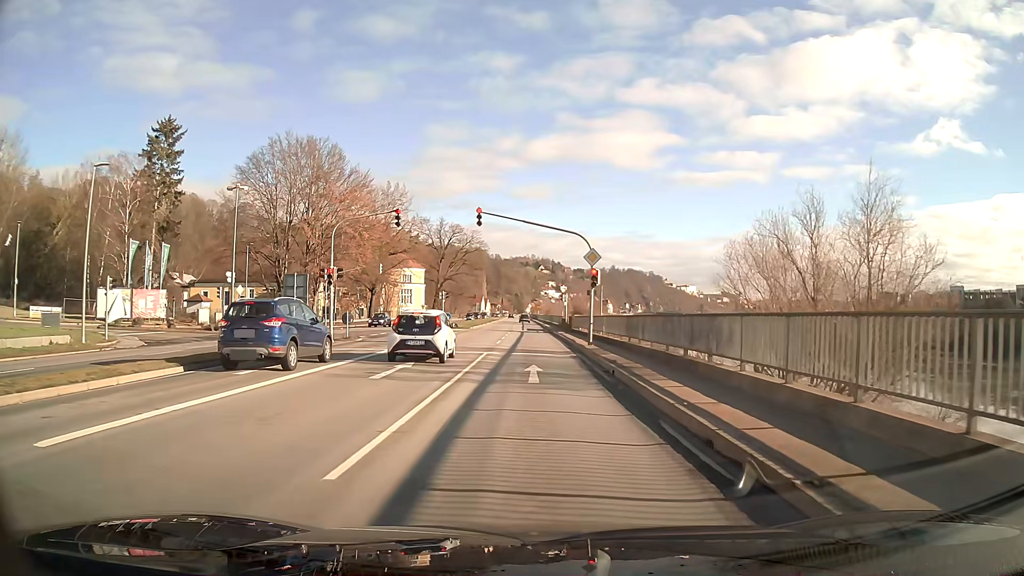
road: primary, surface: asphalt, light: Day
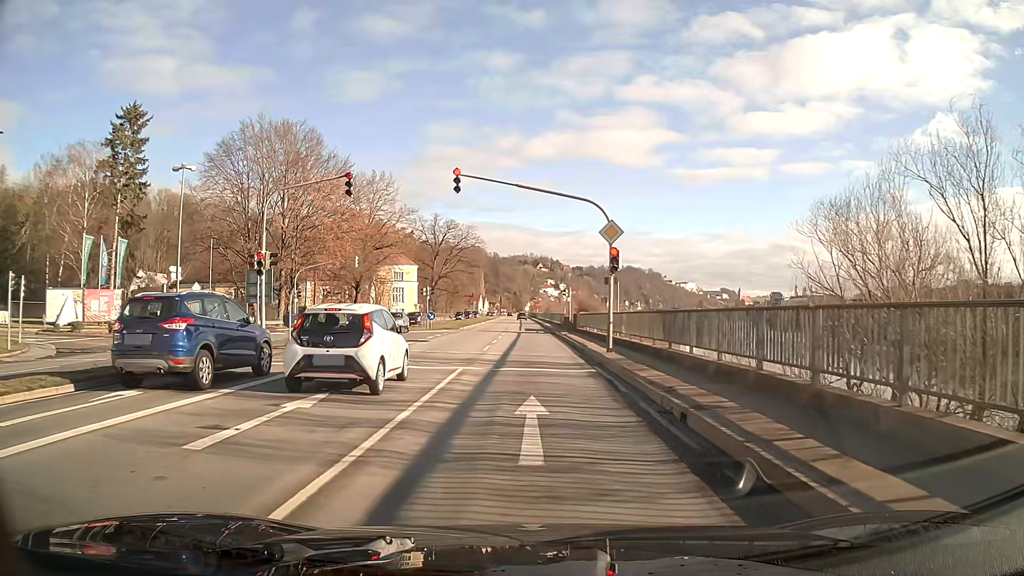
(0.0, +7.6) m; 0°
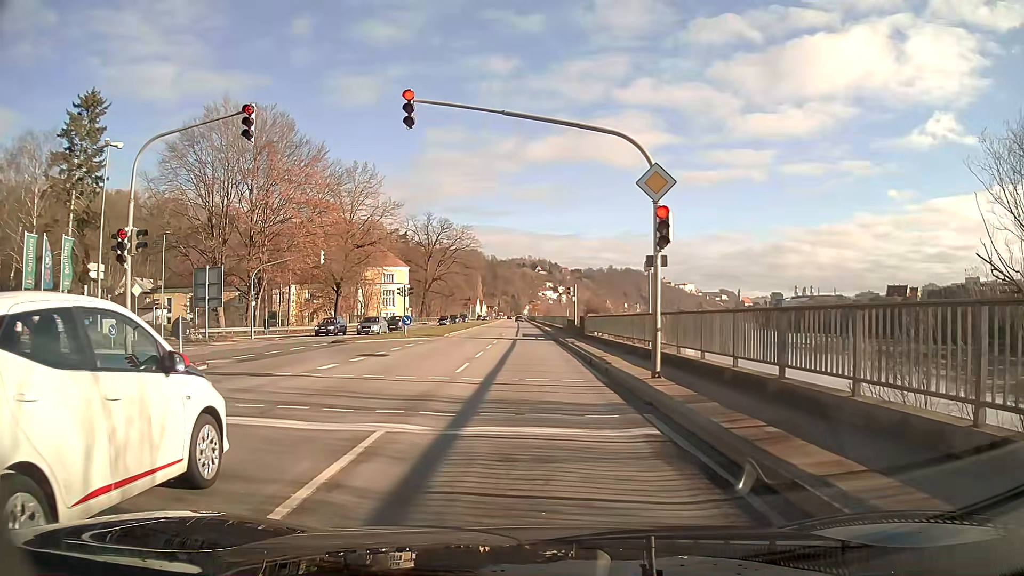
(0.0, +8.0) m; 0°
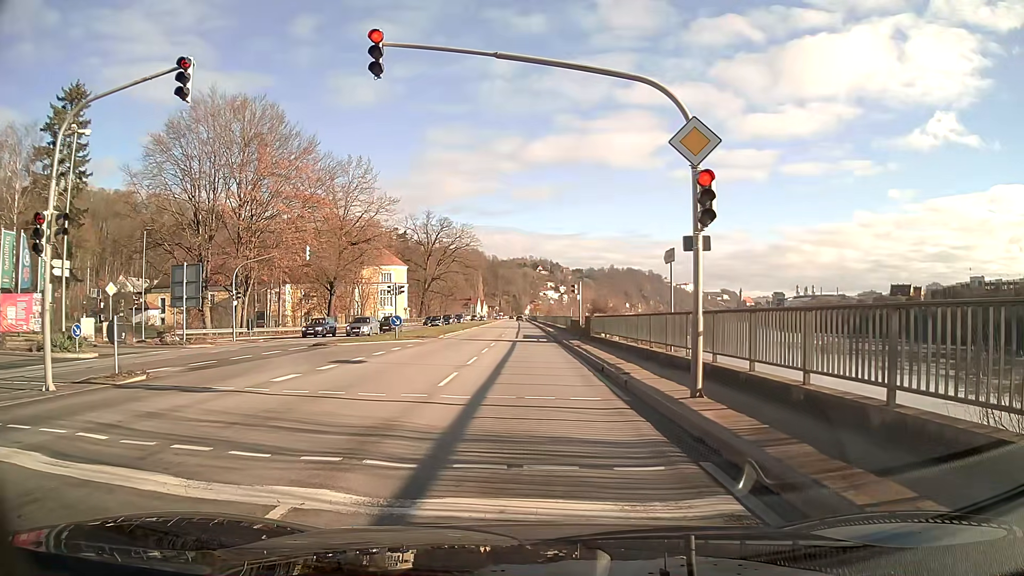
(0.0, +2.9) m; 0°
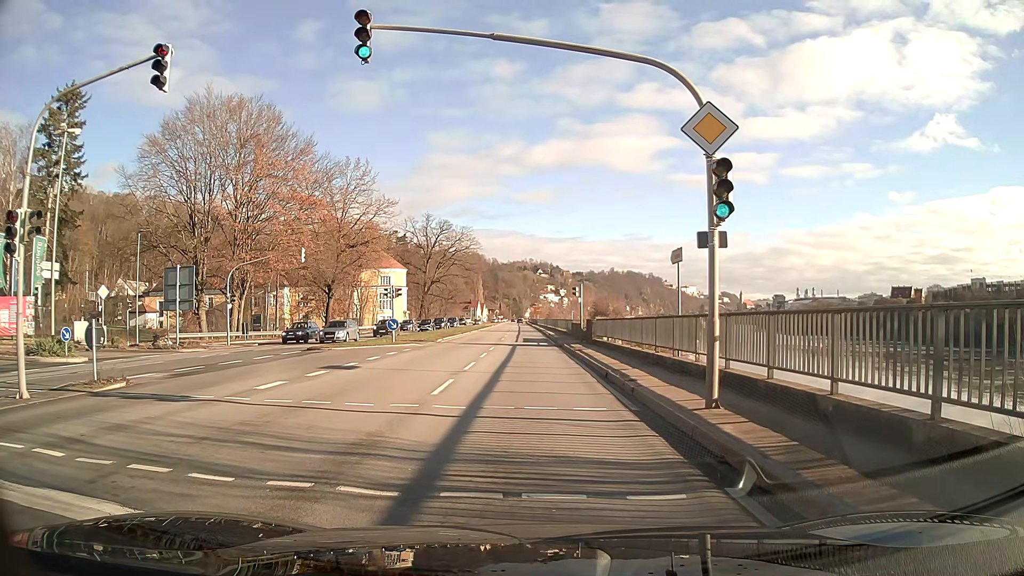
(0.0, +0.8) m; 0°
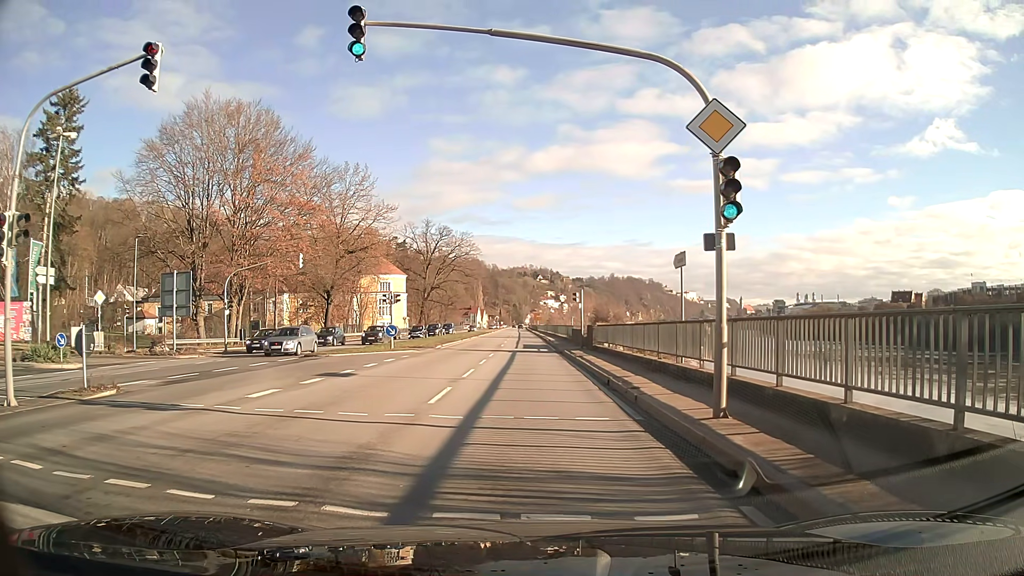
(0.0, +0.5) m; -1°
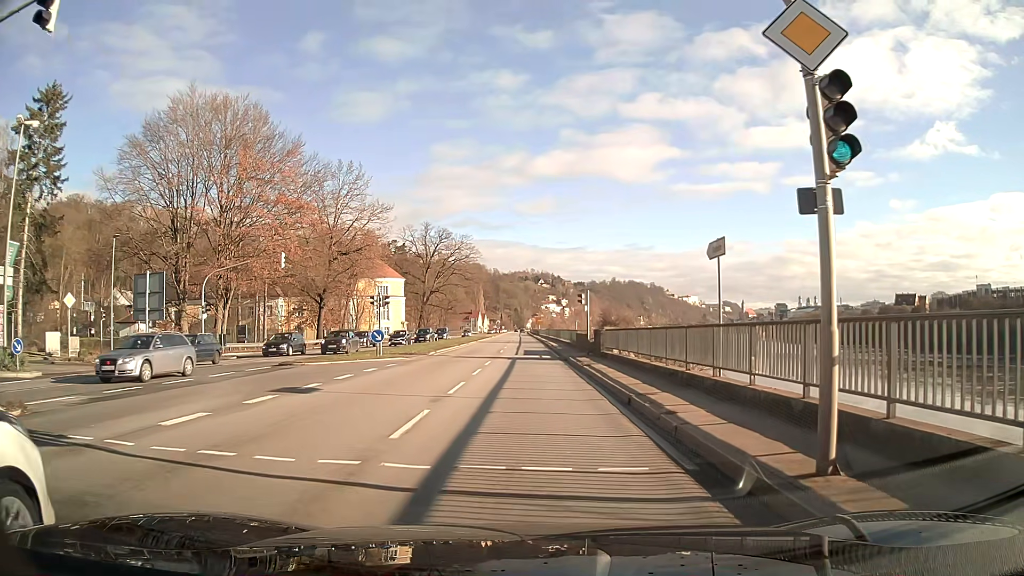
(0.0, +3.6) m; 0°
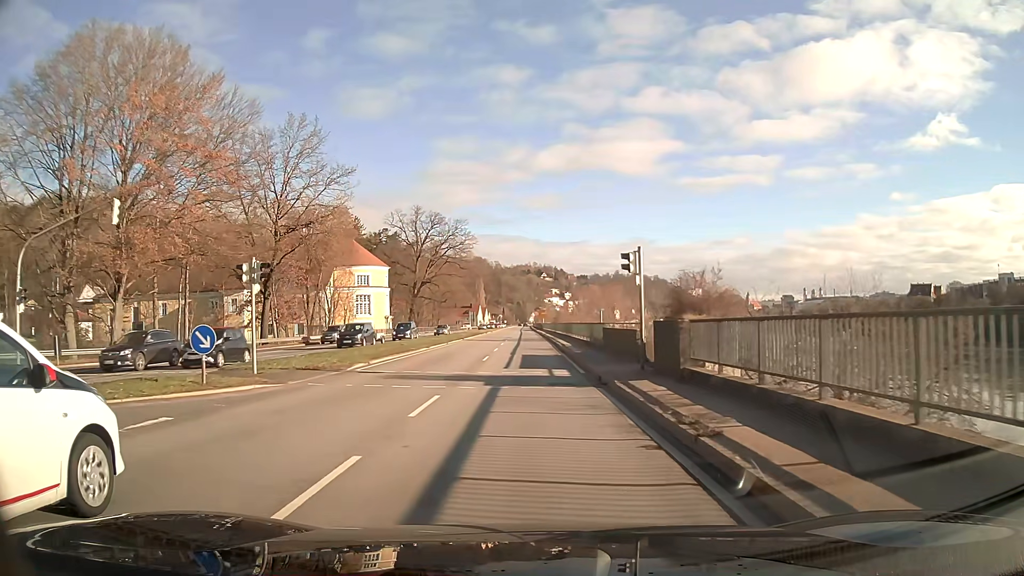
(0.0, +17.2) m; 0°
(0, +10) (0, +20) (0, +30) (0, +40) (0, +50) (-1, +60) (-1, +70) (-1, +80) (-1, +90) (-1, +100) m
